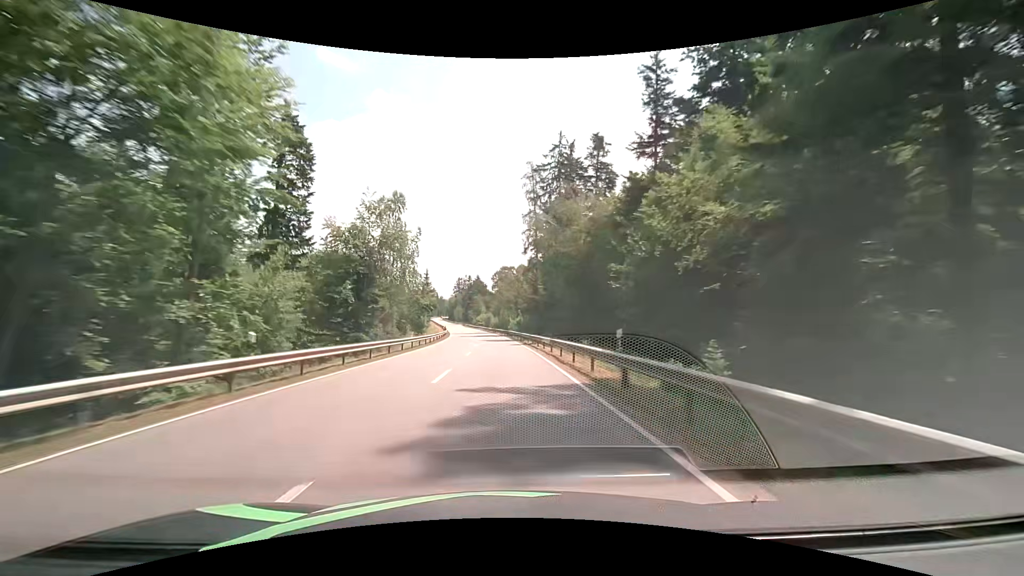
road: secondary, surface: asphalt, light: Day
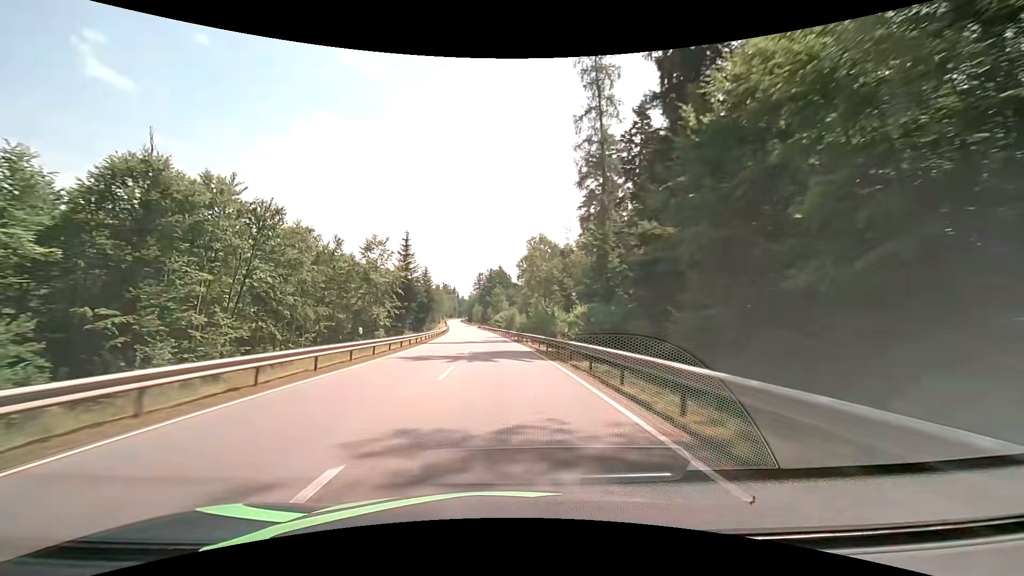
(-1.0, +47.4) m; -3°
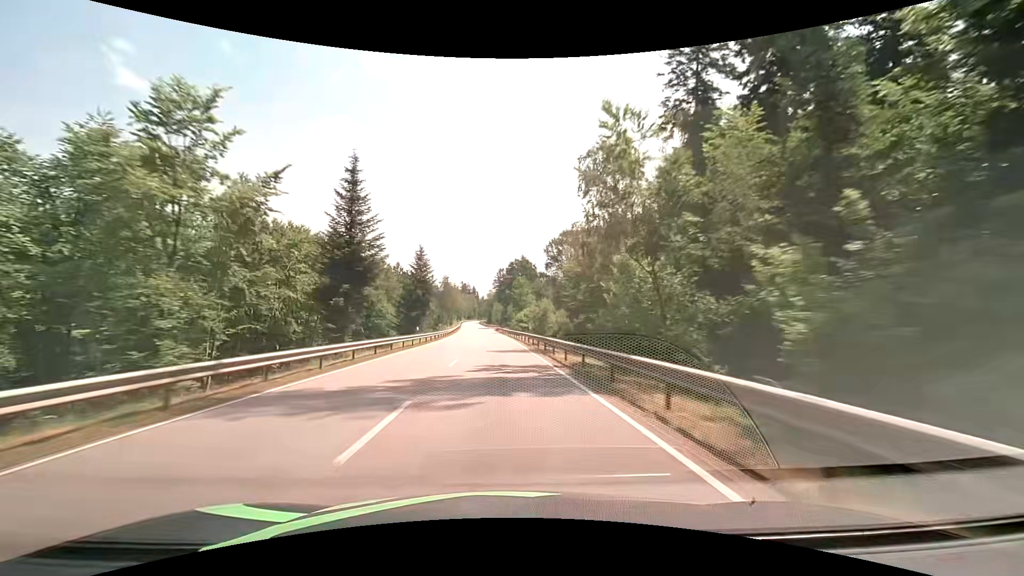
(-0.7, +31.5) m; -2°
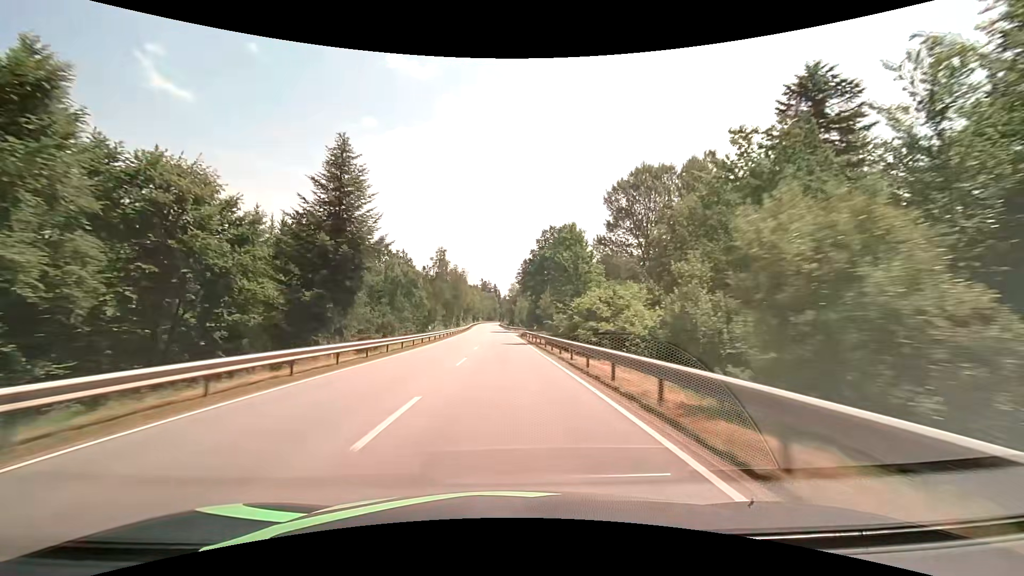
(-1.3, +47.3) m; -3°
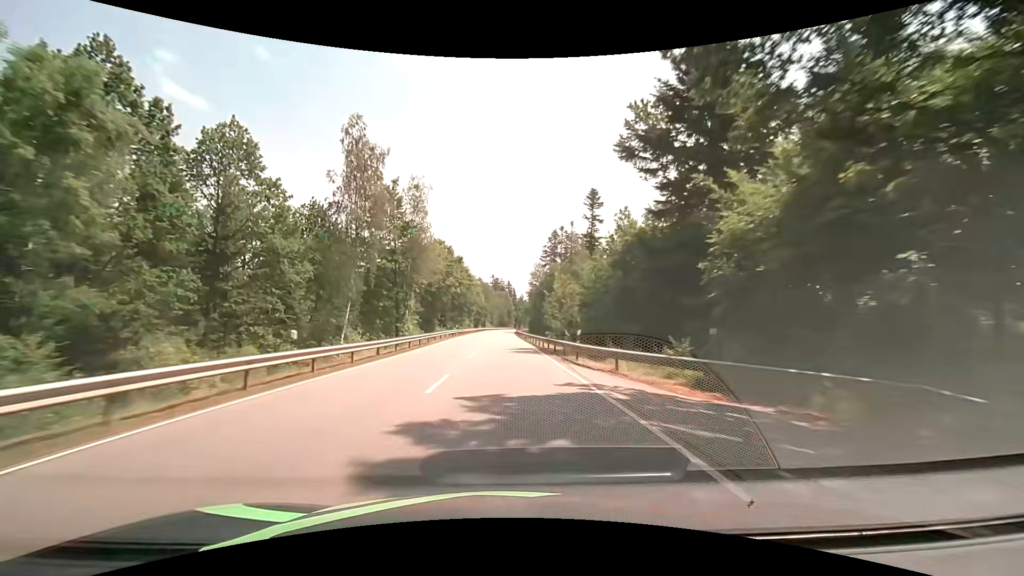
(-1.0, +79.0) m; -2°
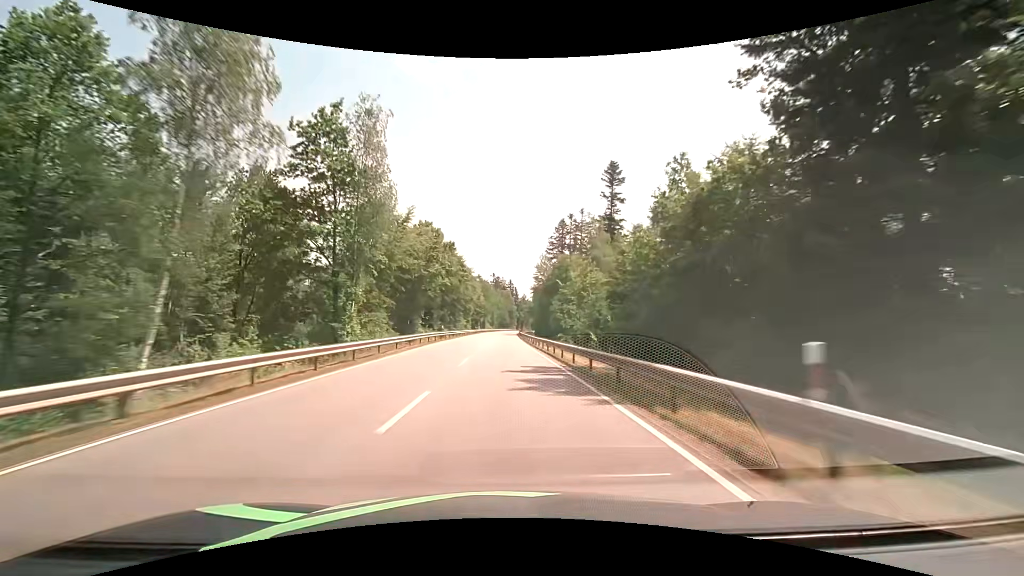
(0.0, +15.8) m; 0°
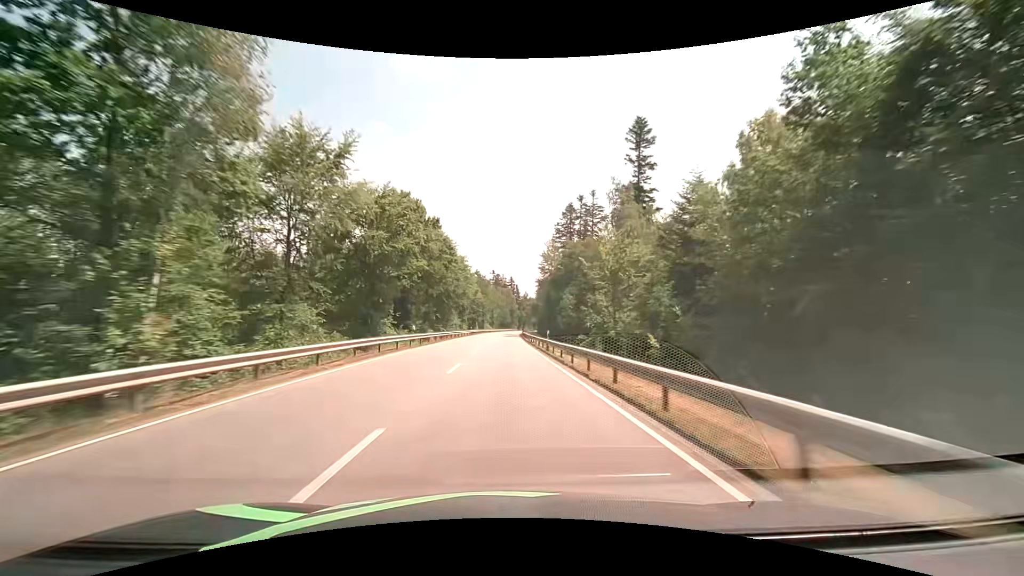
(0.0, +15.8) m; 0°
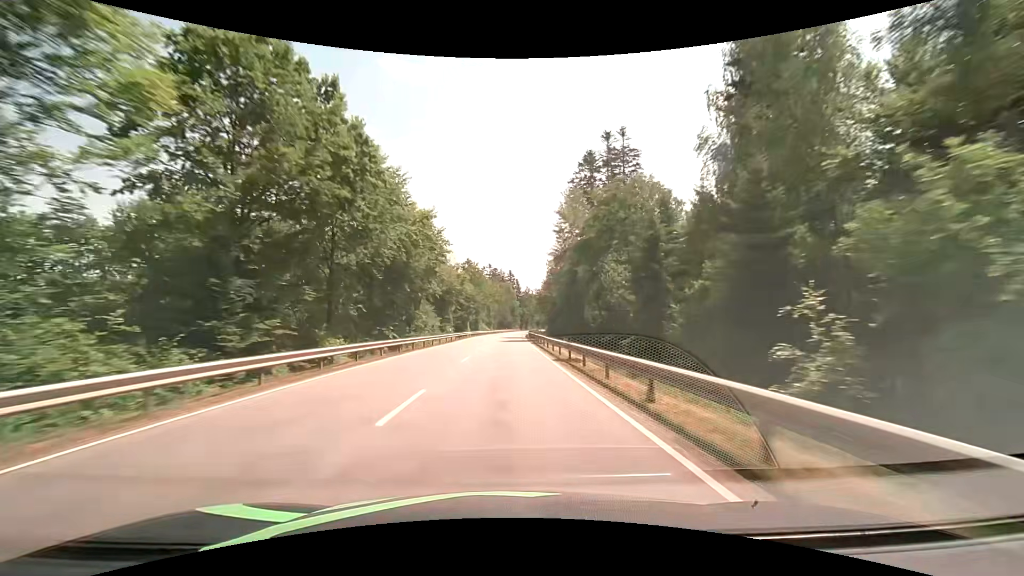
(-0.1, +31.6) m; 0°
(0, +10) (0, +20) (0, +30) (0, +40) (0, +50) (0, +60) (+1, +70) (+1, +80) (+1, +90) (+2, +100) m
